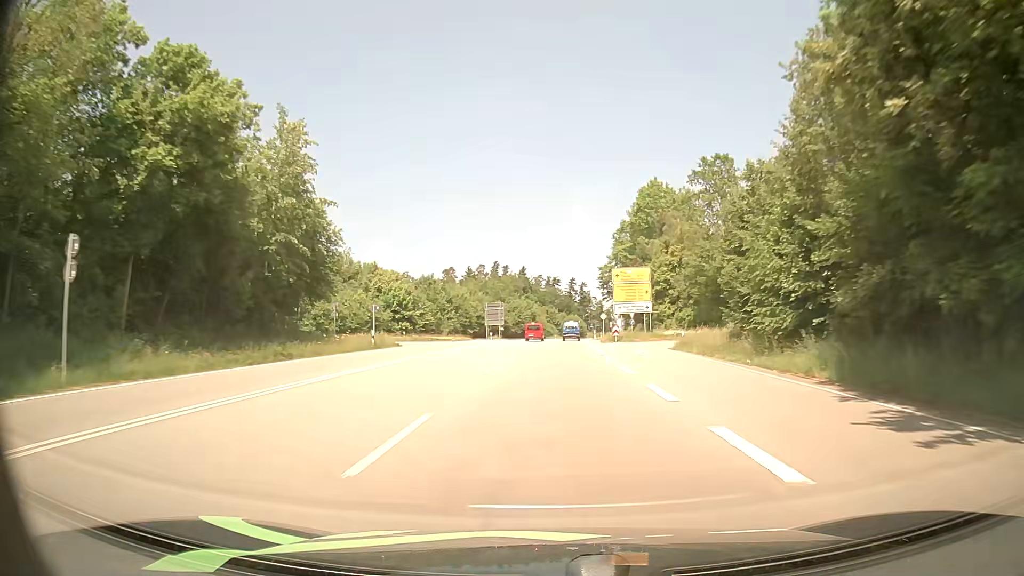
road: primary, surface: asphalt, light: Day
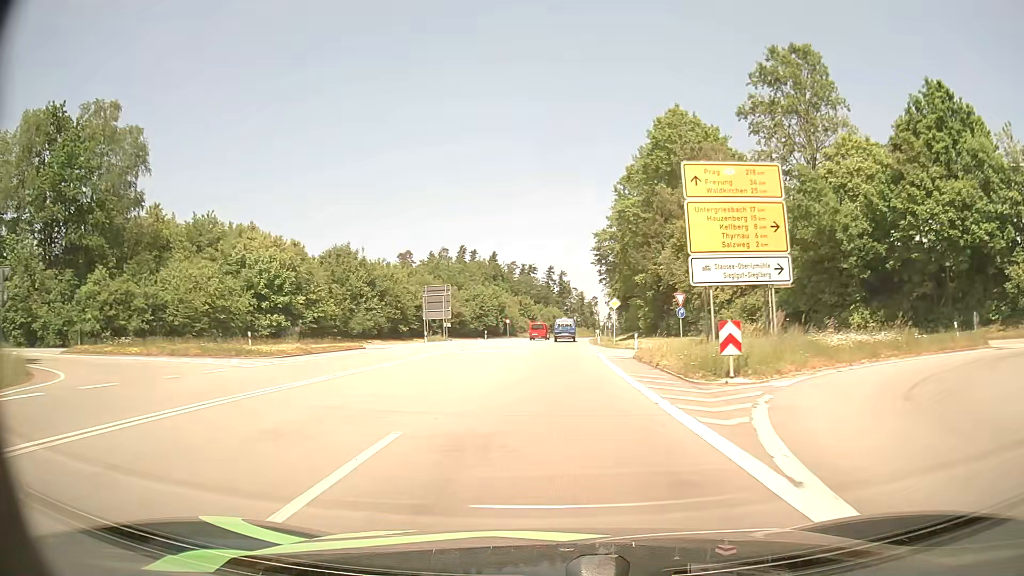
(+0.6, +38.6) m; +2°
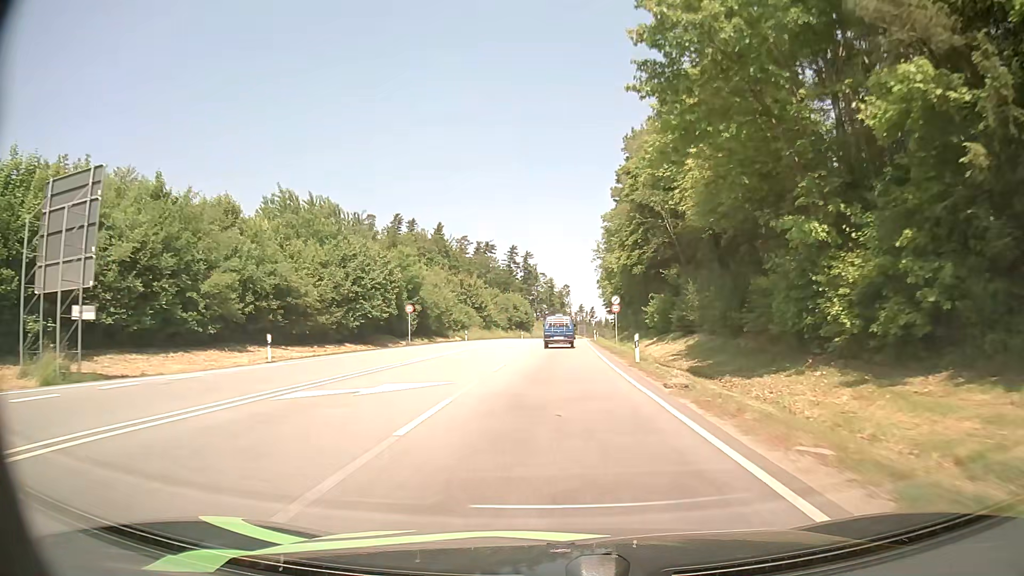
(+1.4, +58.0) m; +3°
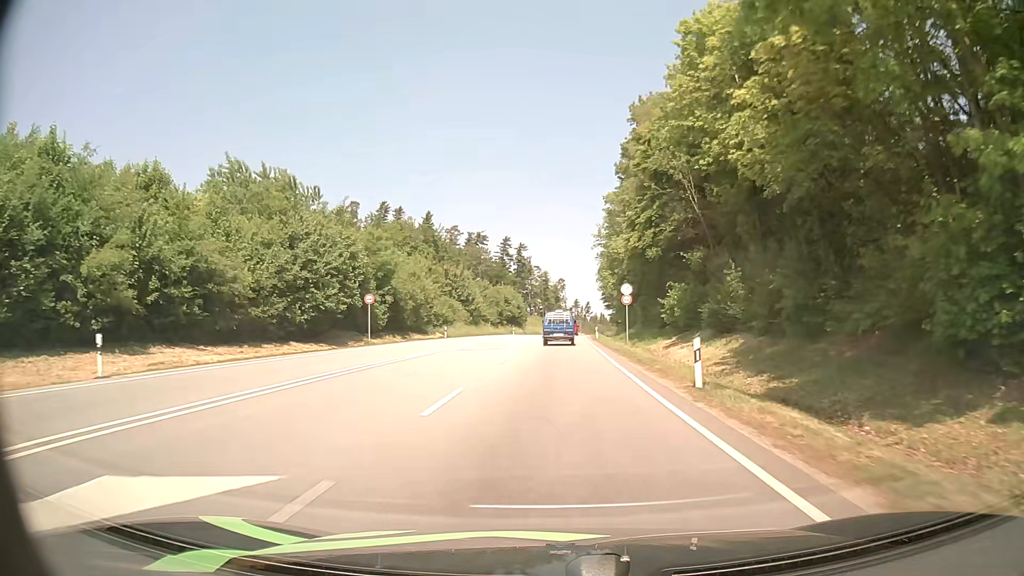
(0.0, +10.4) m; 0°
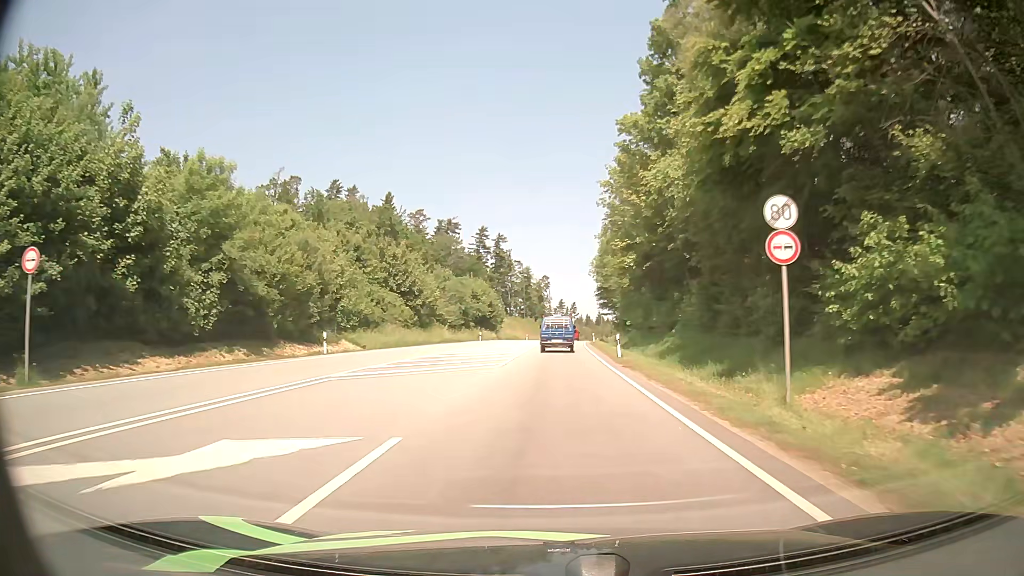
(+0.4, +29.5) m; +2°
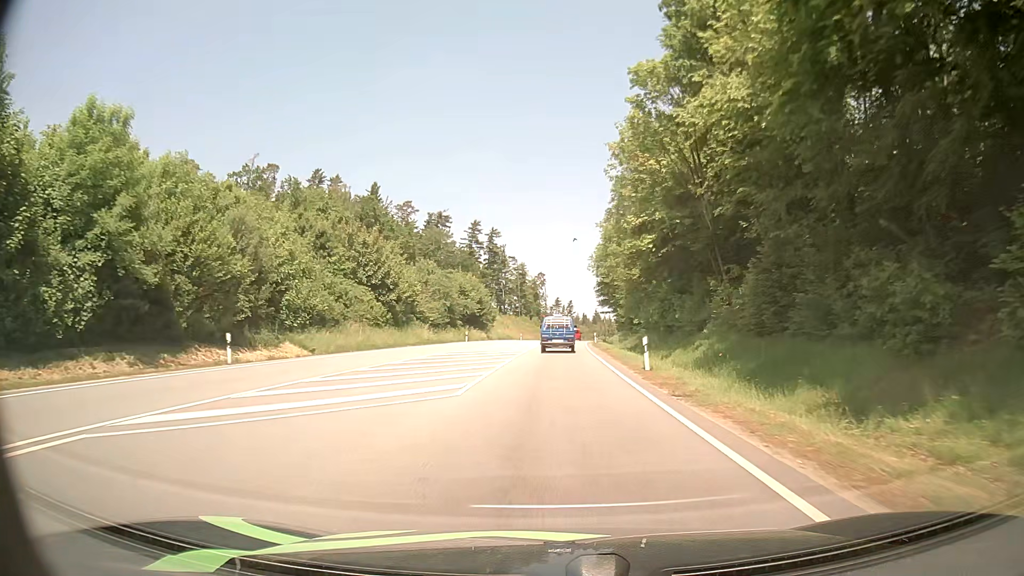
(0.0, +9.7) m; 0°
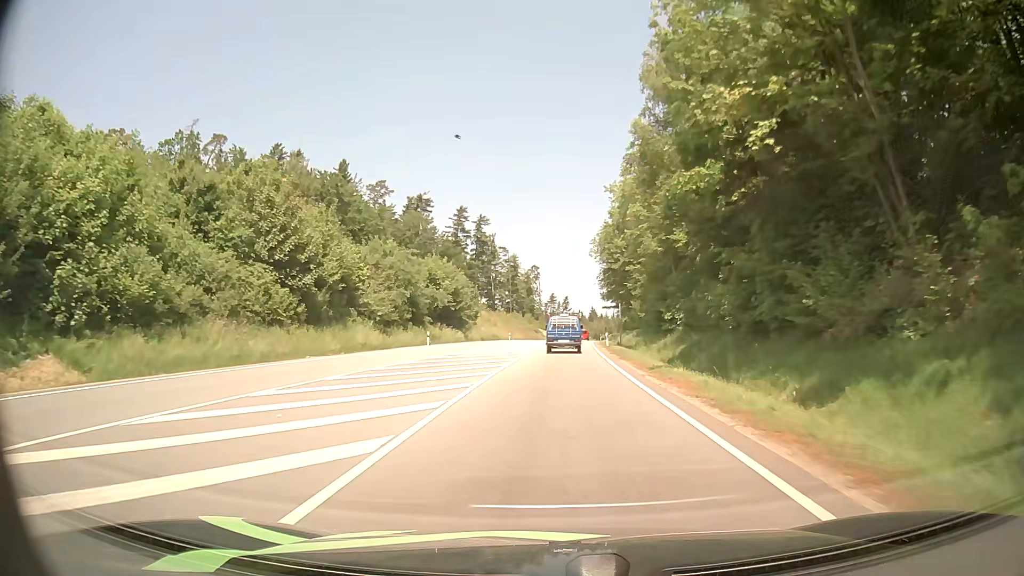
(+0.1, +19.9) m; 0°
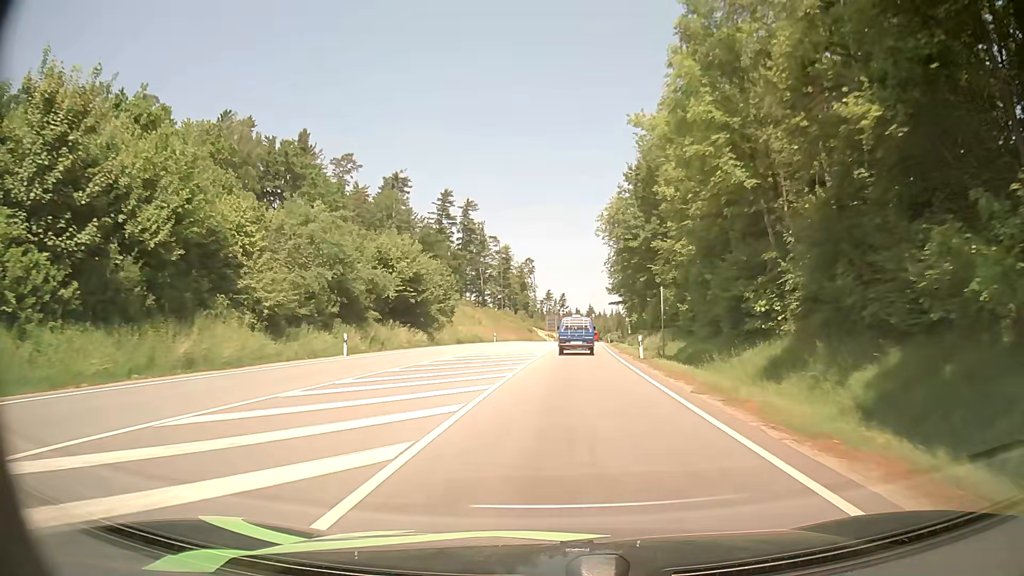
(+0.2, +20.5) m; +1°
(0, +10) (0, +20) (0, +30) (+1, +40) (+2, +50) (+2, +60) (+3, +70) (+4, +80) (+4, +90) (+5, +100) m
